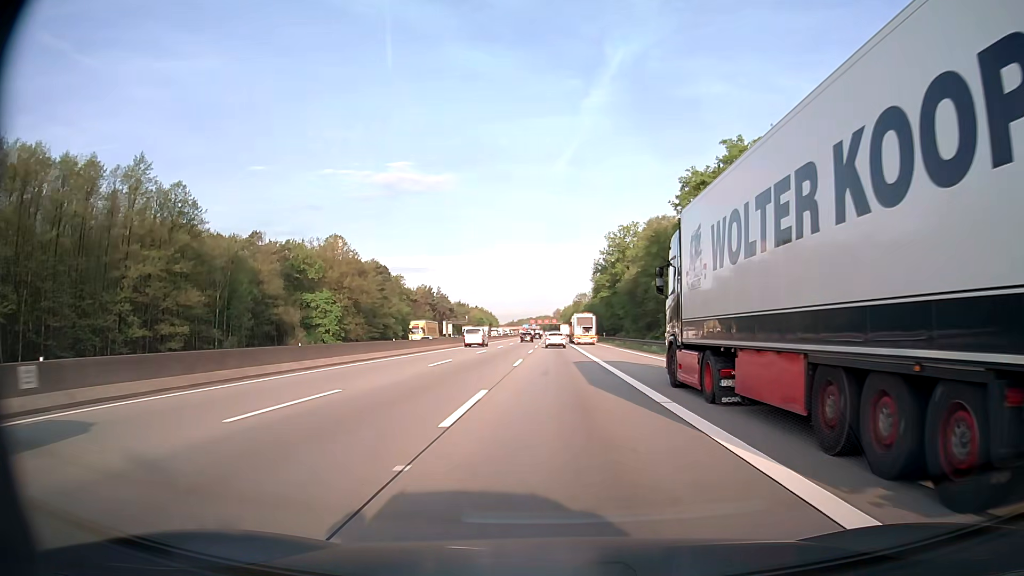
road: motorway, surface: asphalt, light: Day
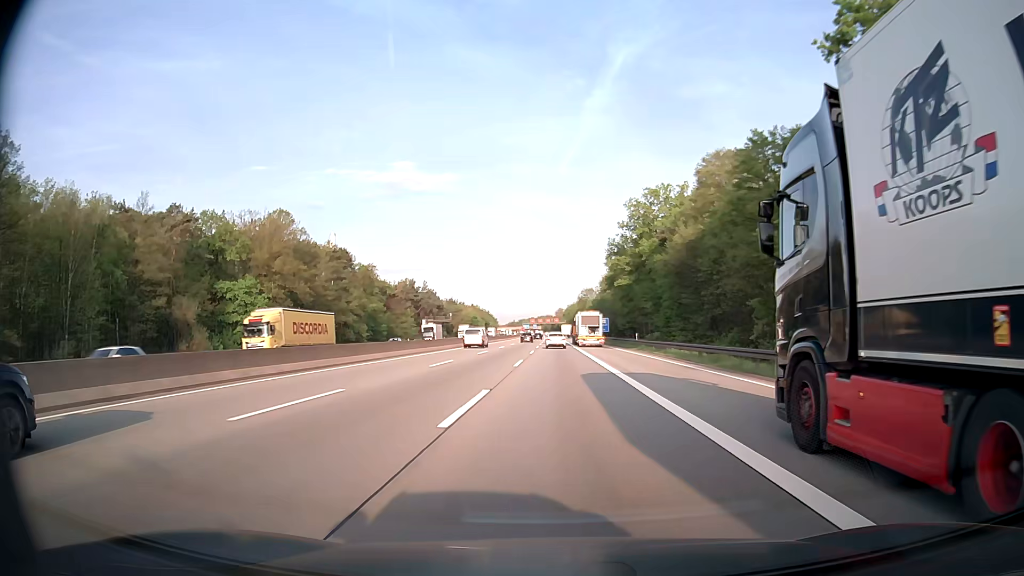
(-0.1, +35.7) m; 0°
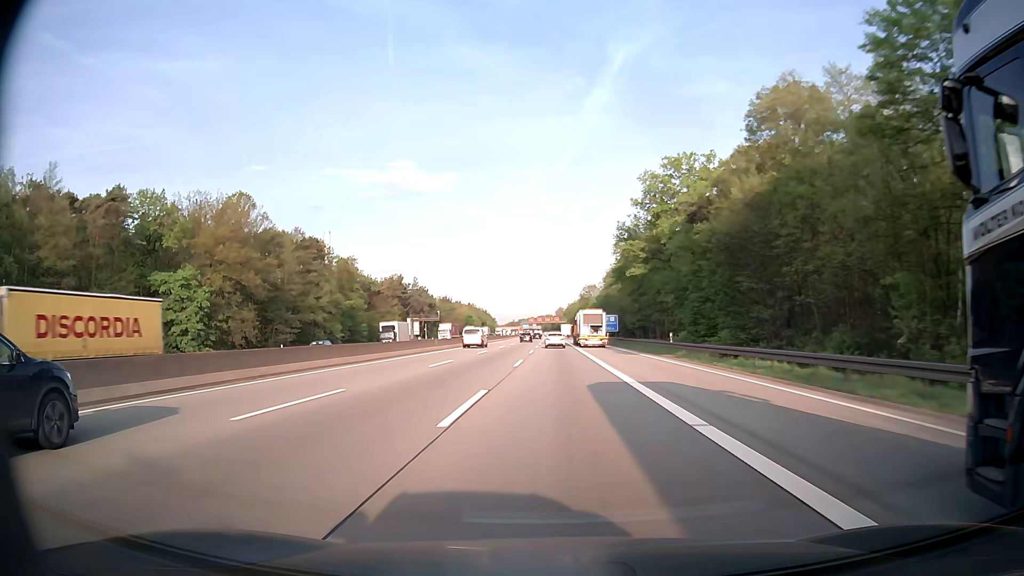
(0.0, +17.9) m; 0°
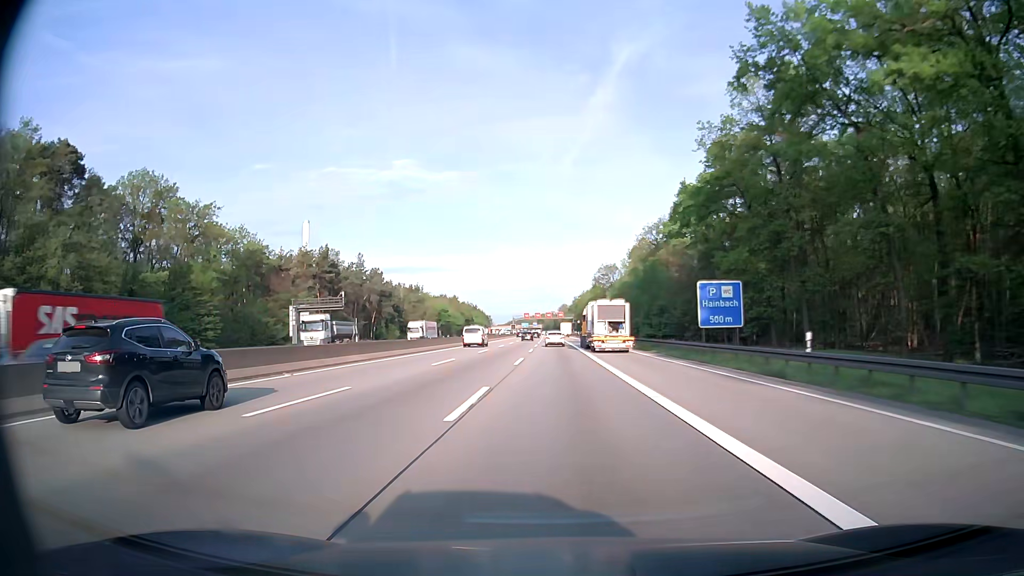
(-0.1, +71.4) m; 0°
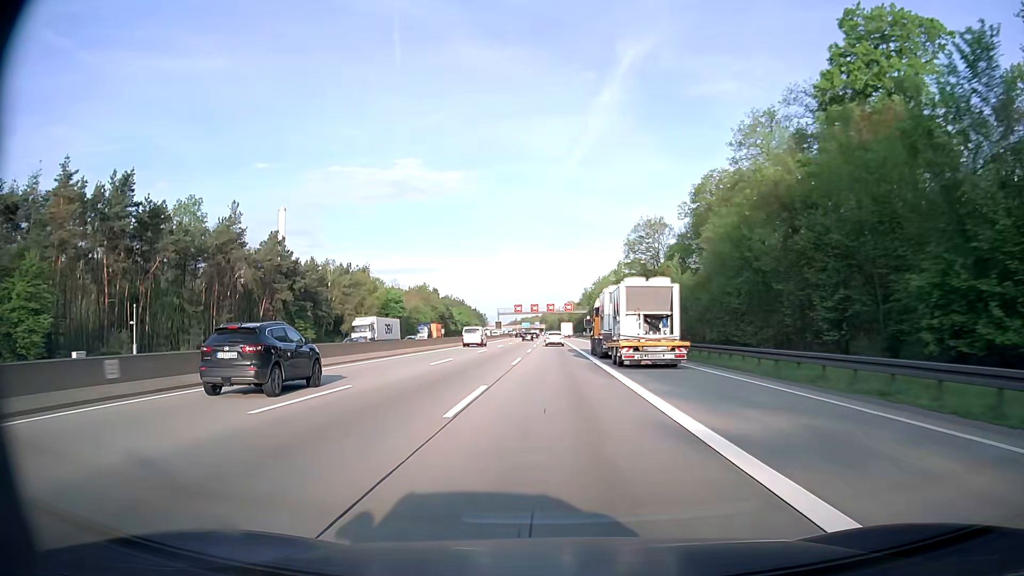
(+0.1, +71.4) m; 0°
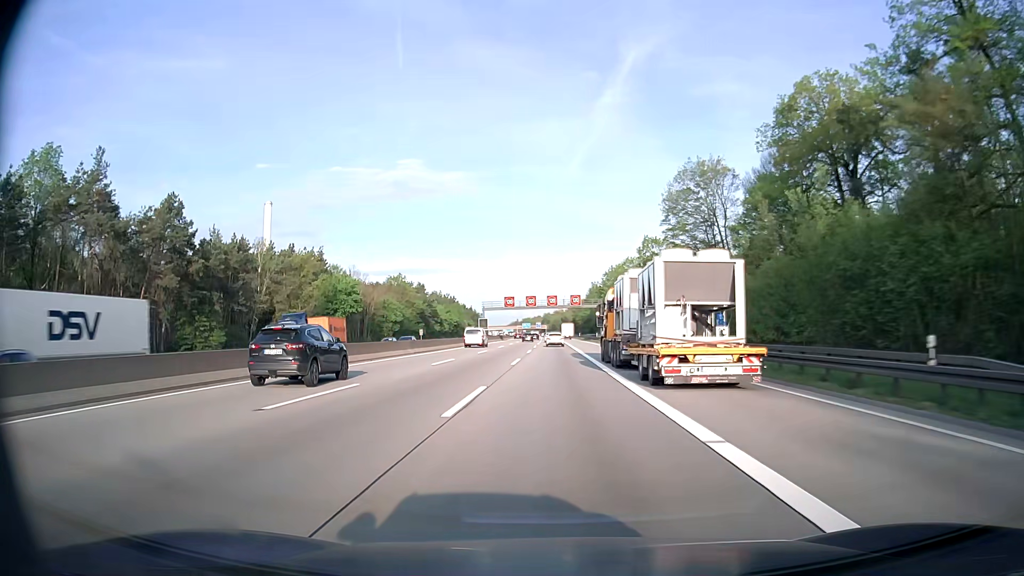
(-0.1, +35.7) m; 0°
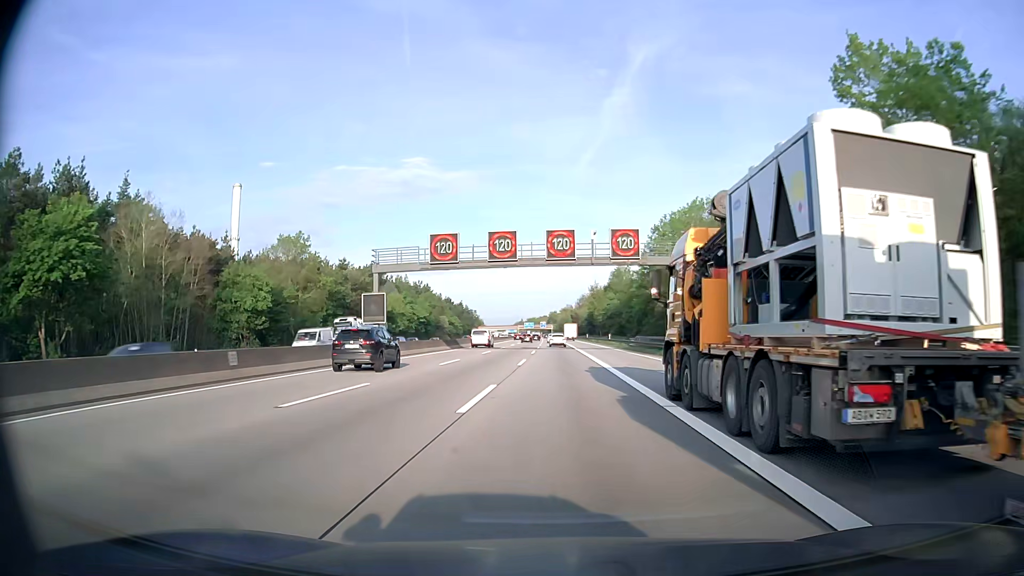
(-0.2, +71.4) m; 0°
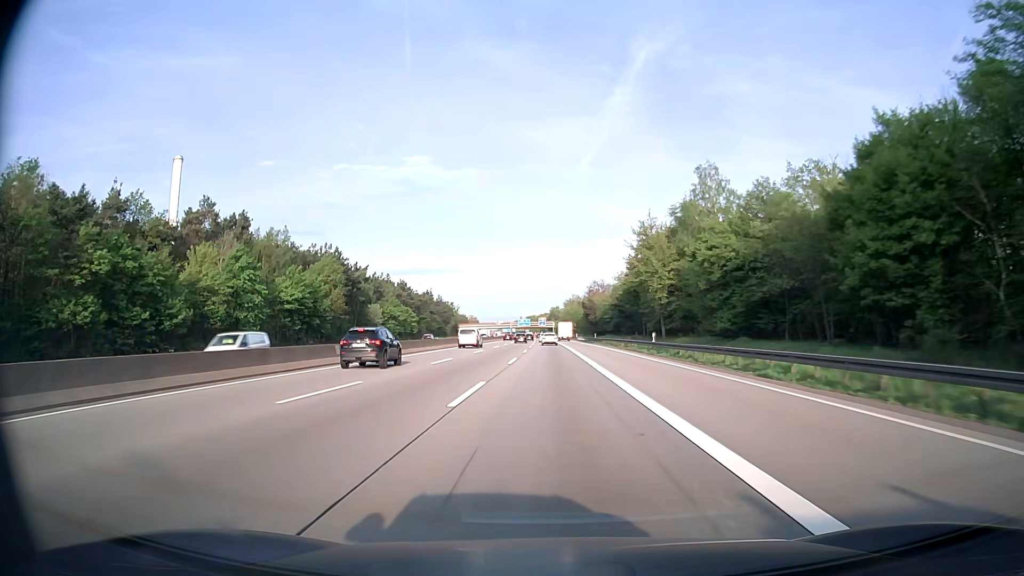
(-0.1, +89.1) m; 0°
(0, +10) (0, +20) (0, +30) (0, +40) (0, +50) (0, +60) (0, +70) (0, +80) (0, +90) (0, +100) m
